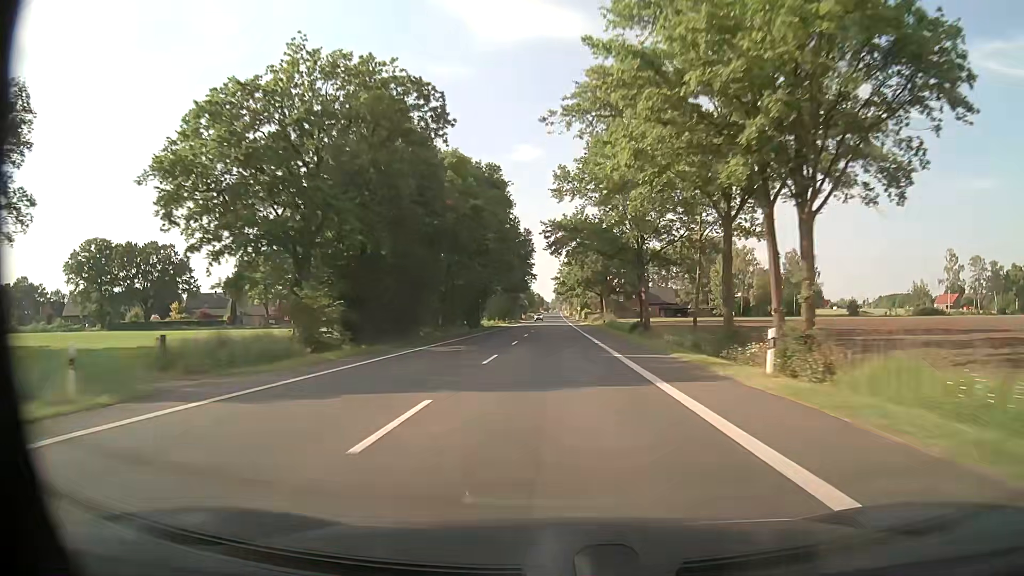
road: primary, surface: asphalt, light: Day
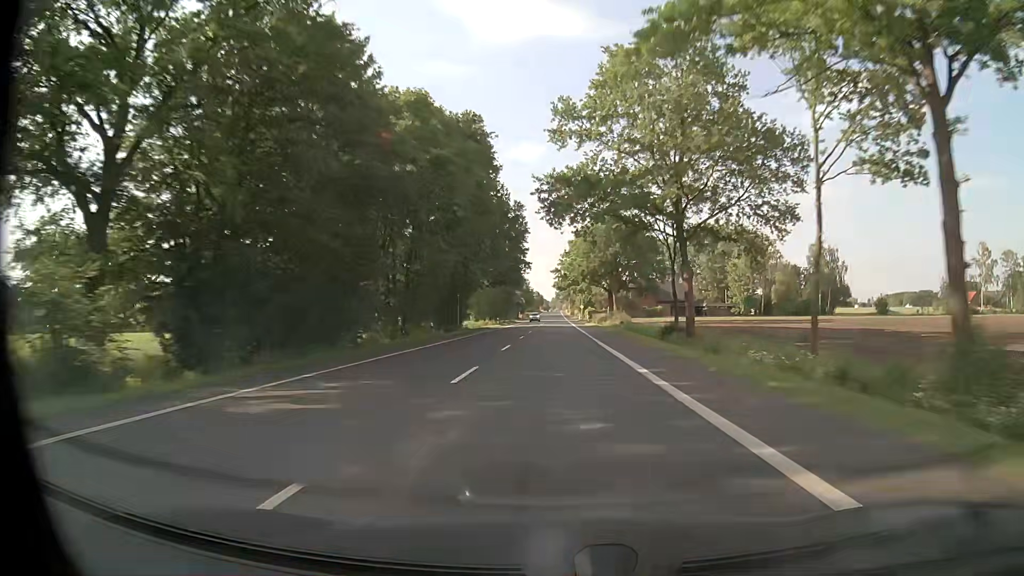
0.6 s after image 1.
(-0.1, +17.4) m; 0°
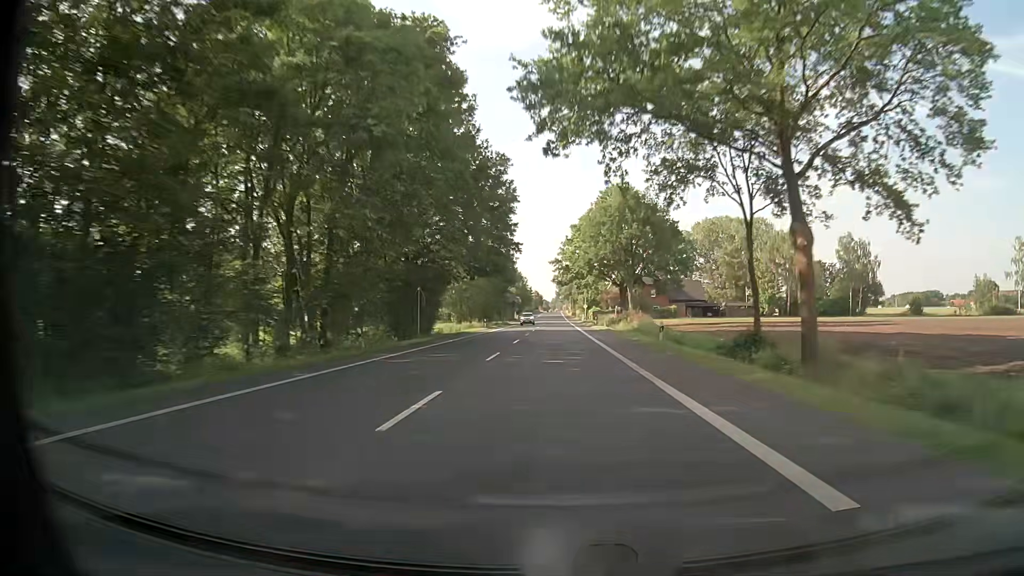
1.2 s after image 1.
(0.0, +17.4) m; 0°
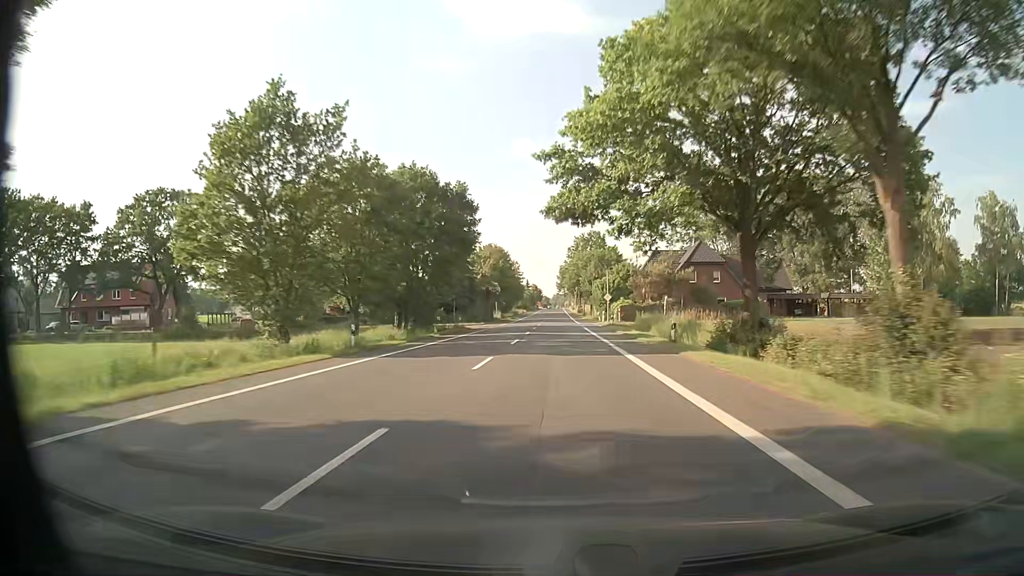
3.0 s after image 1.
(-0.1, +52.3) m; 0°
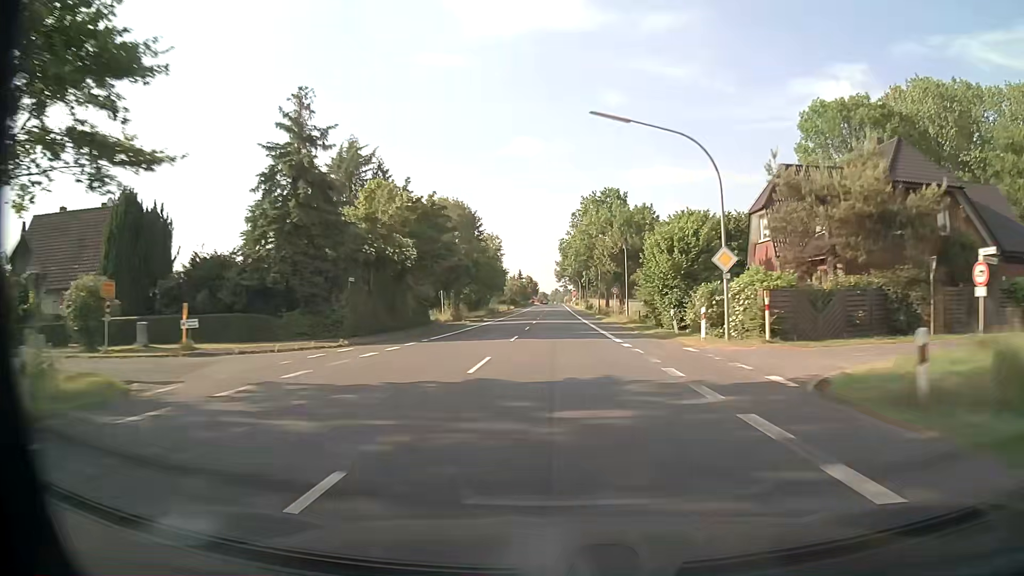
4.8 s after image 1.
(-0.1, +49.6) m; 0°
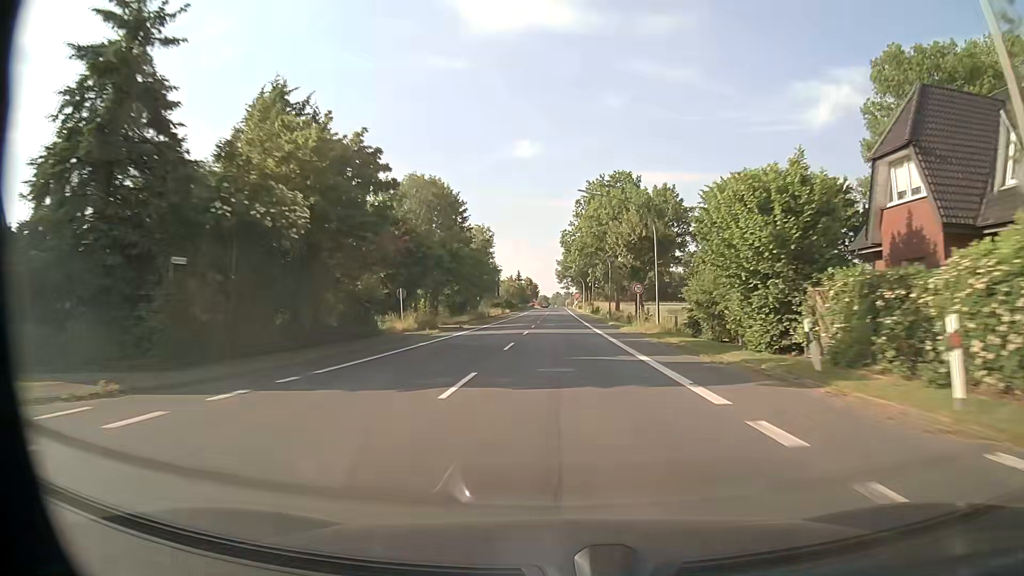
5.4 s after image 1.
(0.0, +15.2) m; 0°
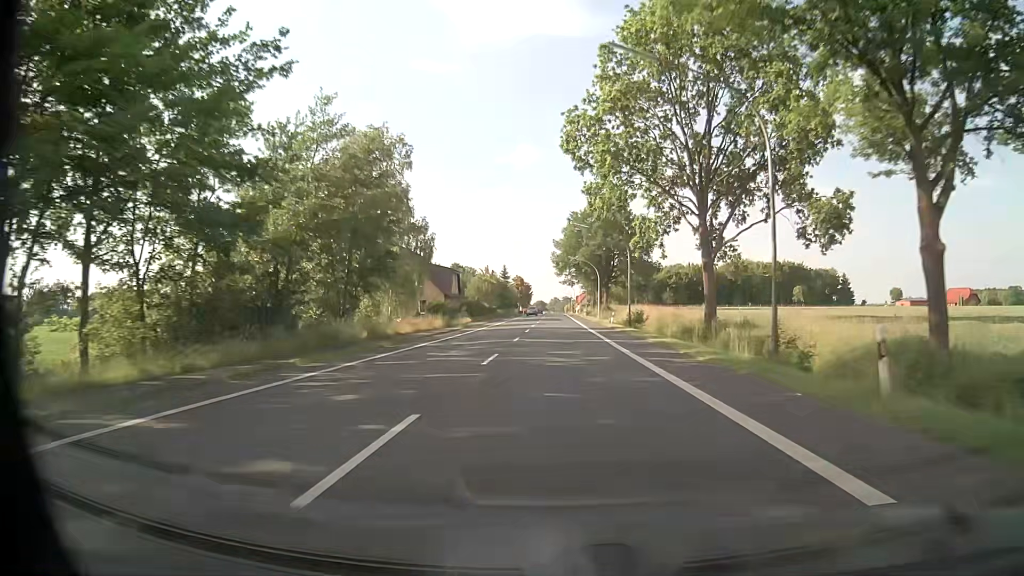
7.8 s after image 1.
(0.0, +52.7) m; 0°
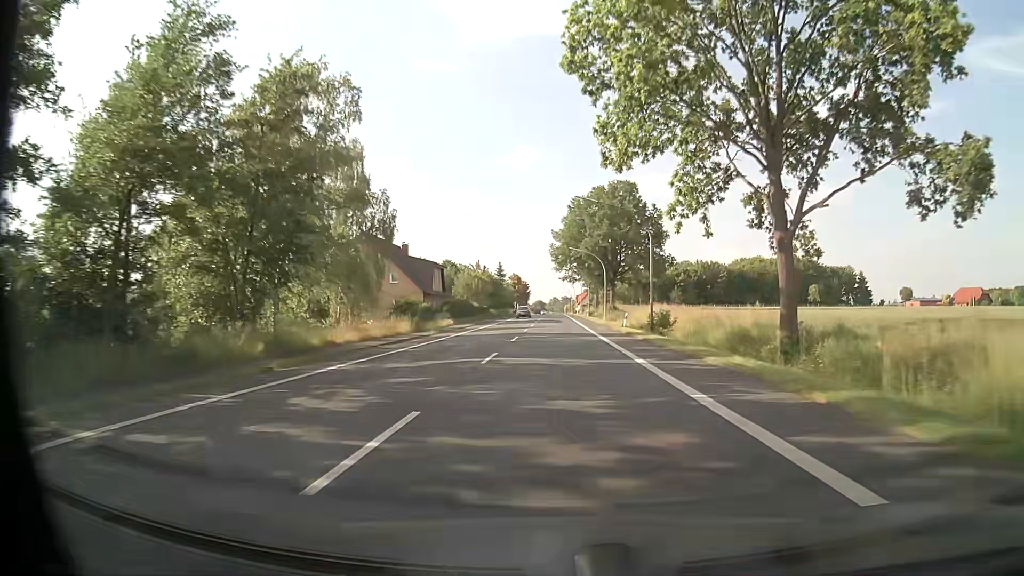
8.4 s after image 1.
(+0.1, +11.6) m; +1°
(0, +10) (0, +20) (0, +30) (0, +40) (0, +50) (0, +60) (0, +70) (0, +80) (0, +90) (-1, +100) m
